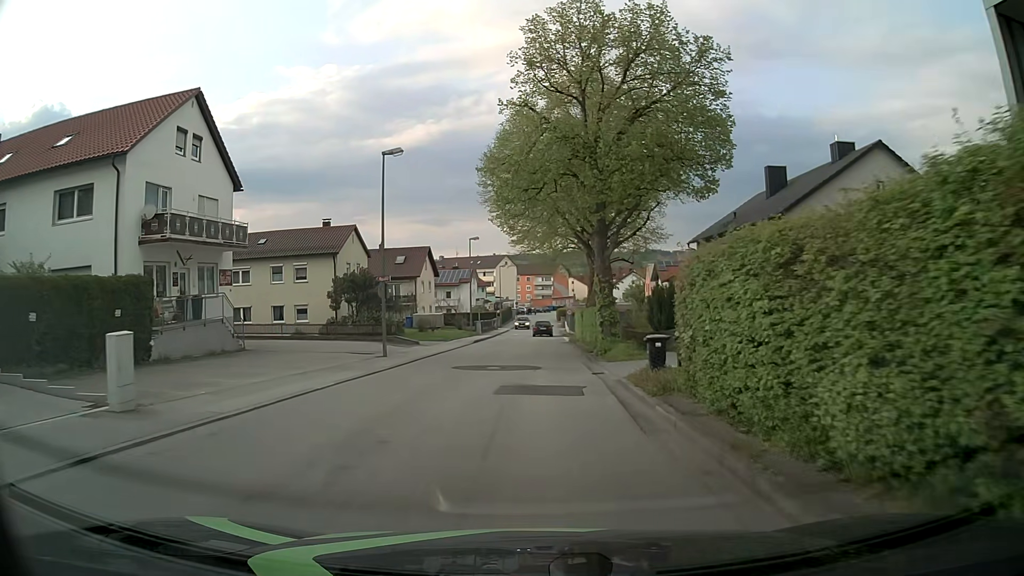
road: unclassified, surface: asphalt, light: Day
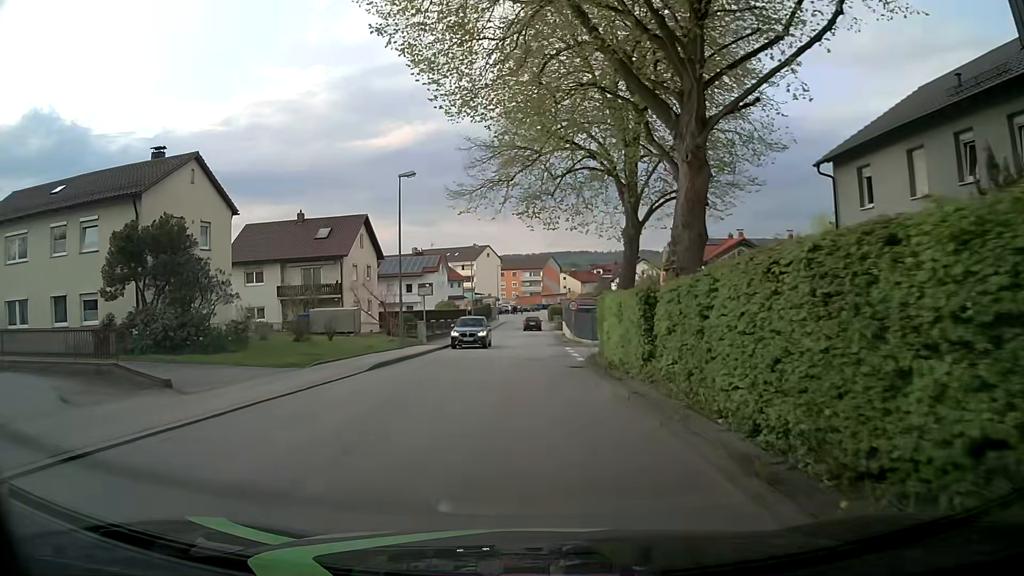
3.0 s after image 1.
(+0.6, +24.3) m; +1°
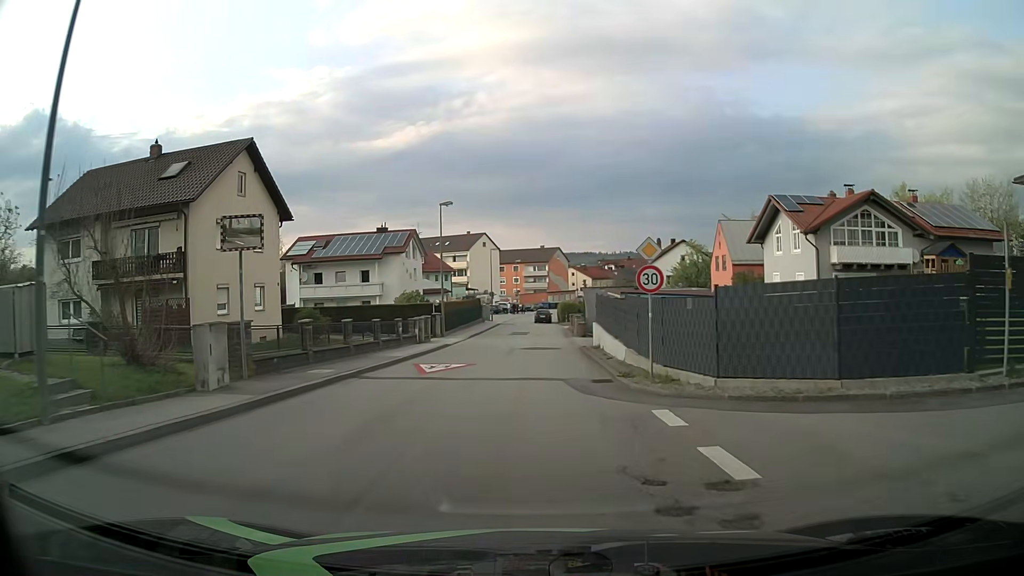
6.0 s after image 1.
(0.0, +24.1) m; 0°
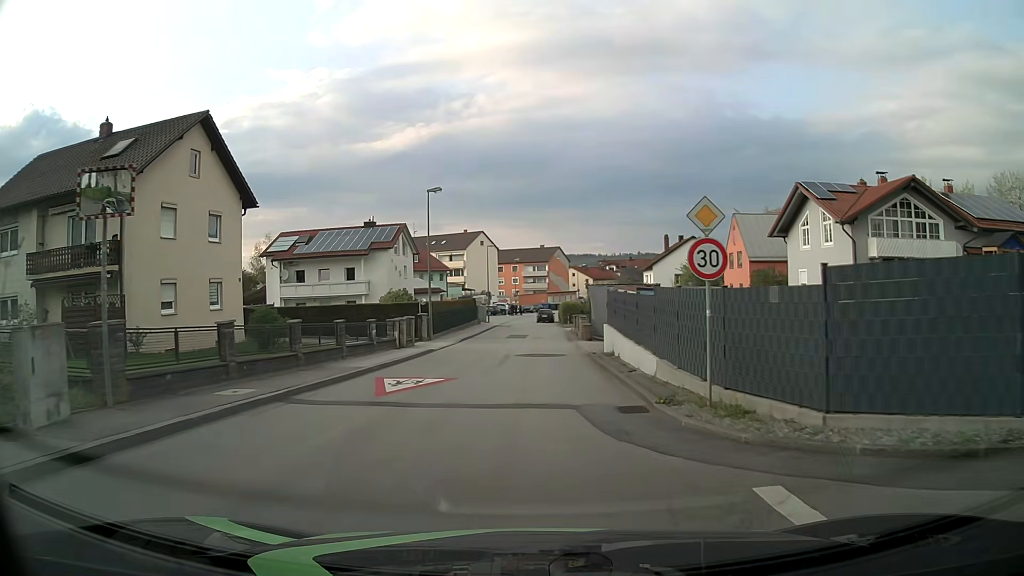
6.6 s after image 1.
(0.0, +4.8) m; 0°
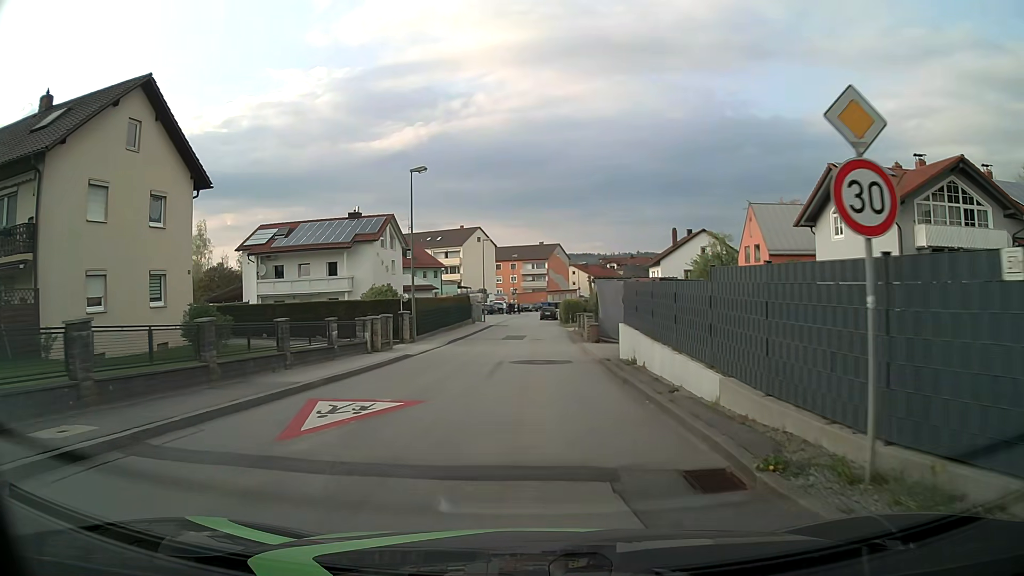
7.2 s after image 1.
(0.0, +4.8) m; 0°
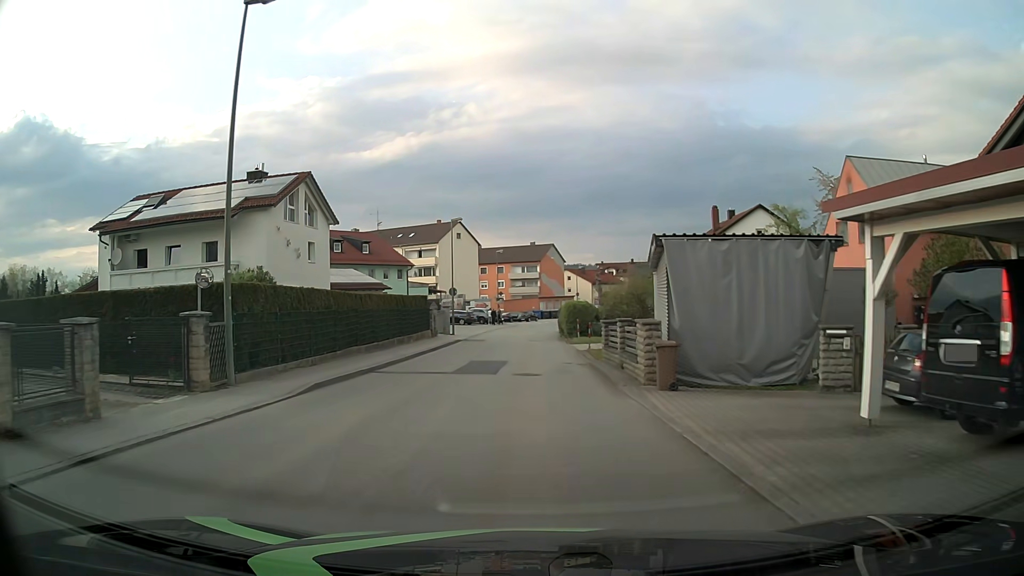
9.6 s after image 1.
(+0.2, +19.1) m; +1°
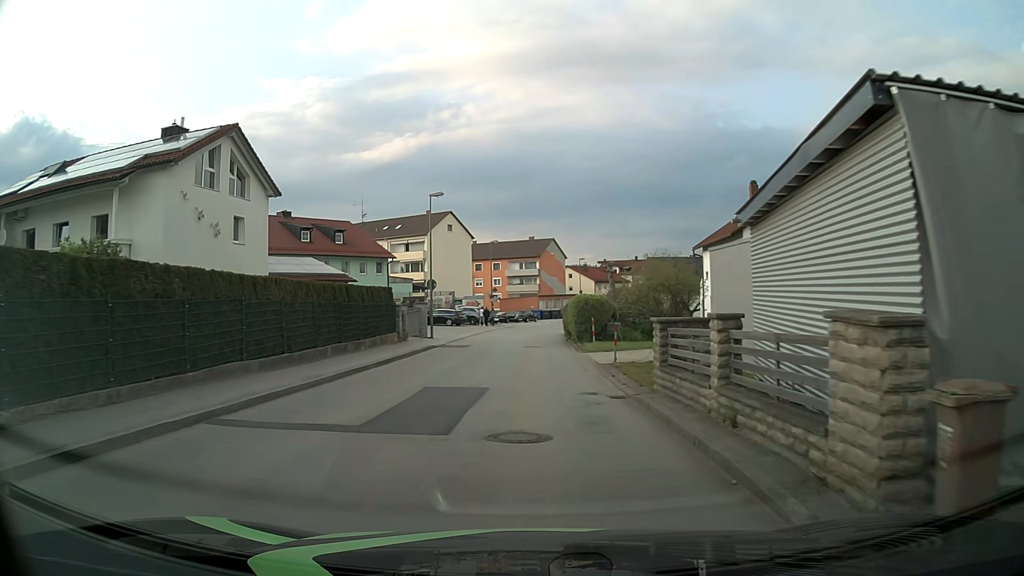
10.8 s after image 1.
(0.0, +9.6) m; 0°
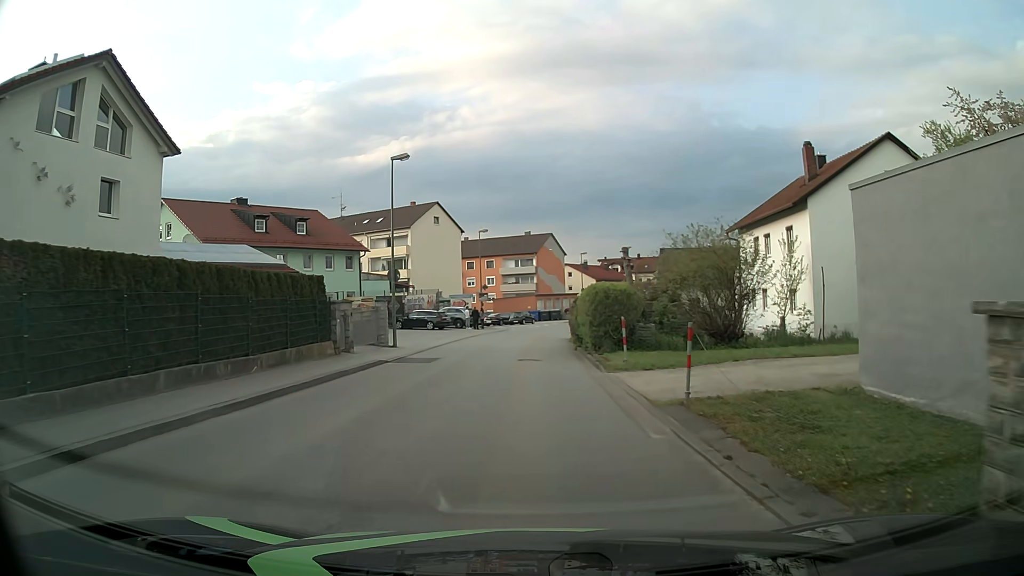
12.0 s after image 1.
(0.0, +9.5) m; +1°
